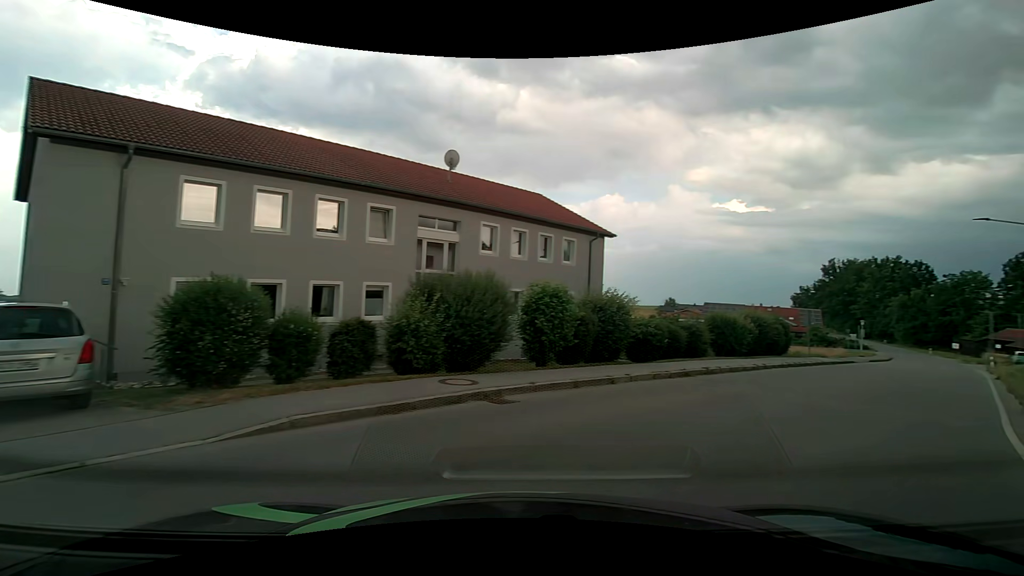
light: Day
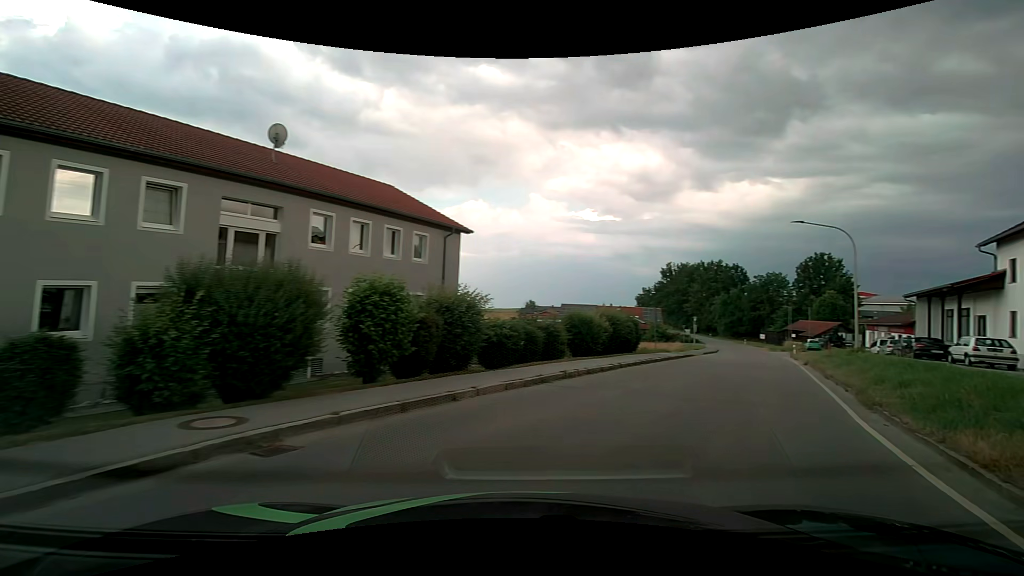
(+0.4, +2.6) m; +17°
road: tertiary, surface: asphalt
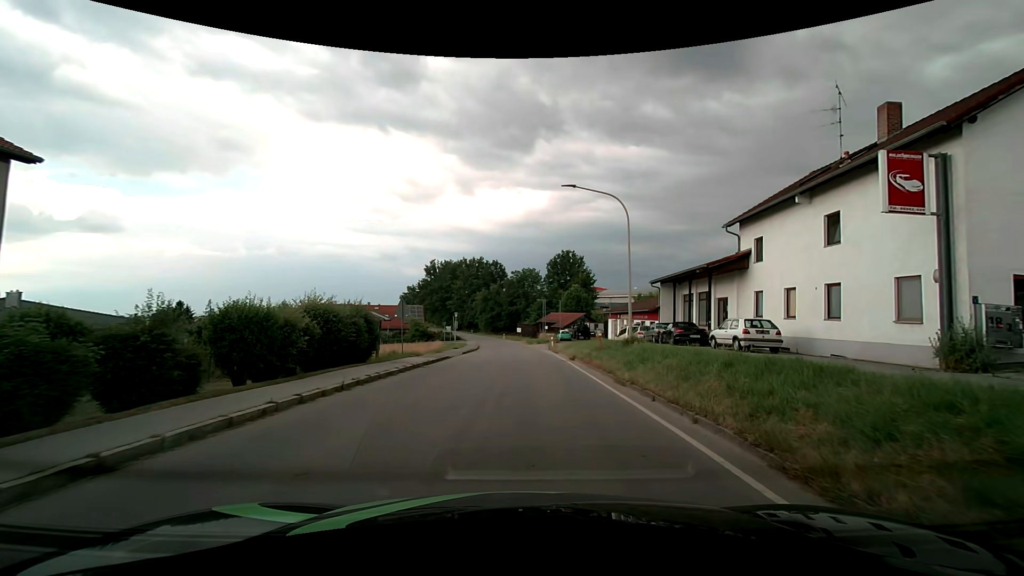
(+2.7, +8.9) m; +27°
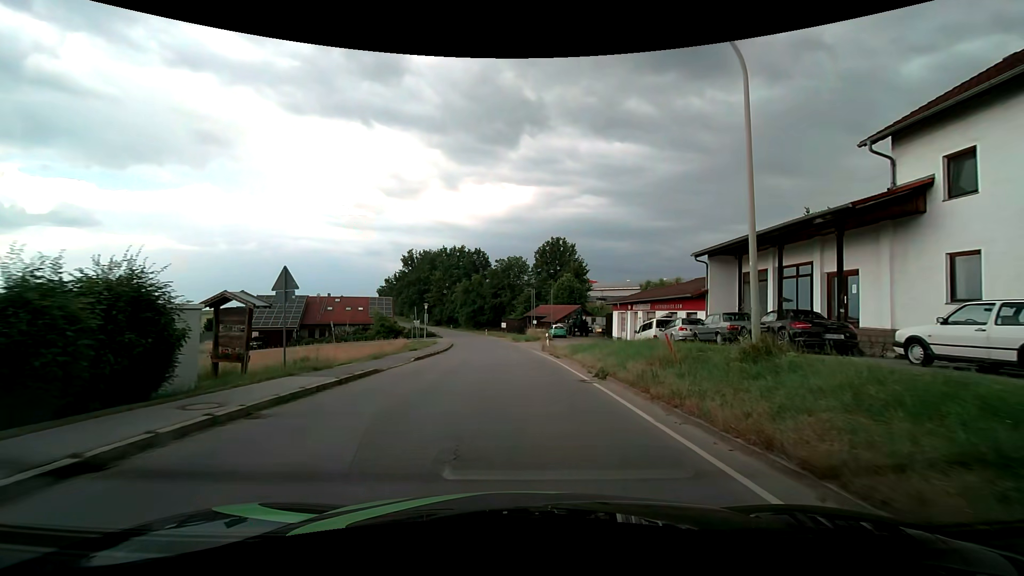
(+0.1, +12.6) m; +2°
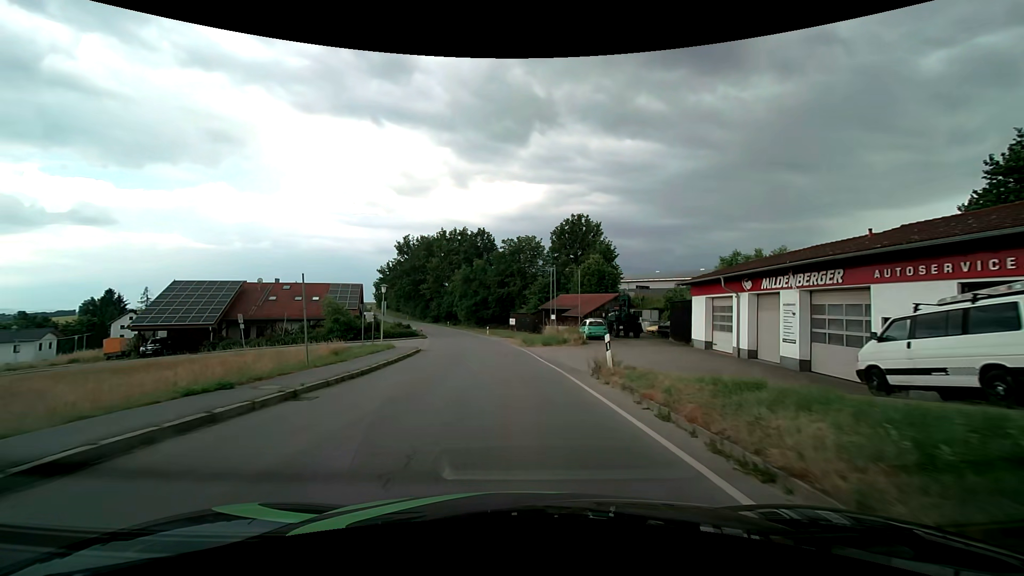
(0.0, +21.6) m; -2°
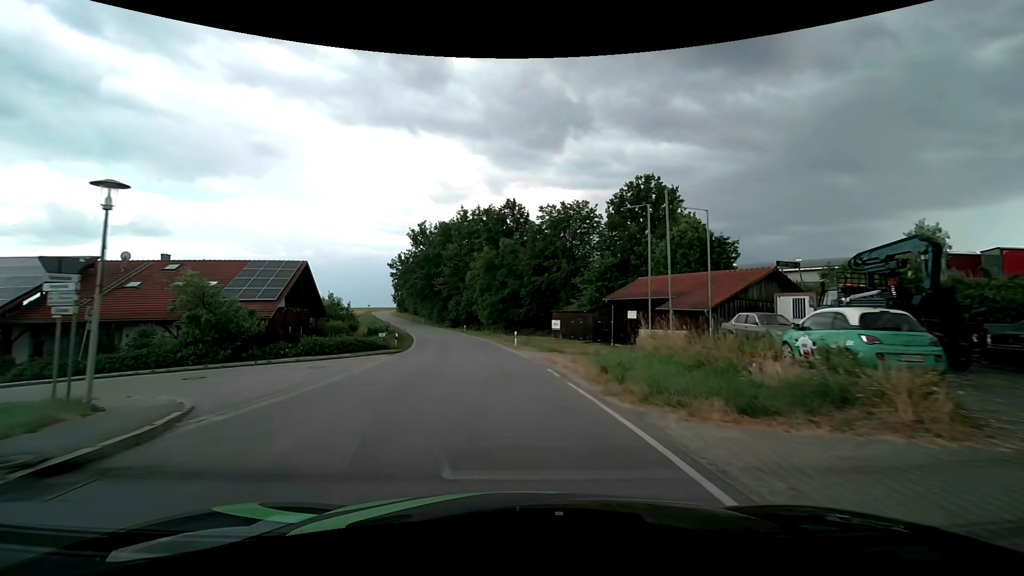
(-0.6, +26.4) m; -4°
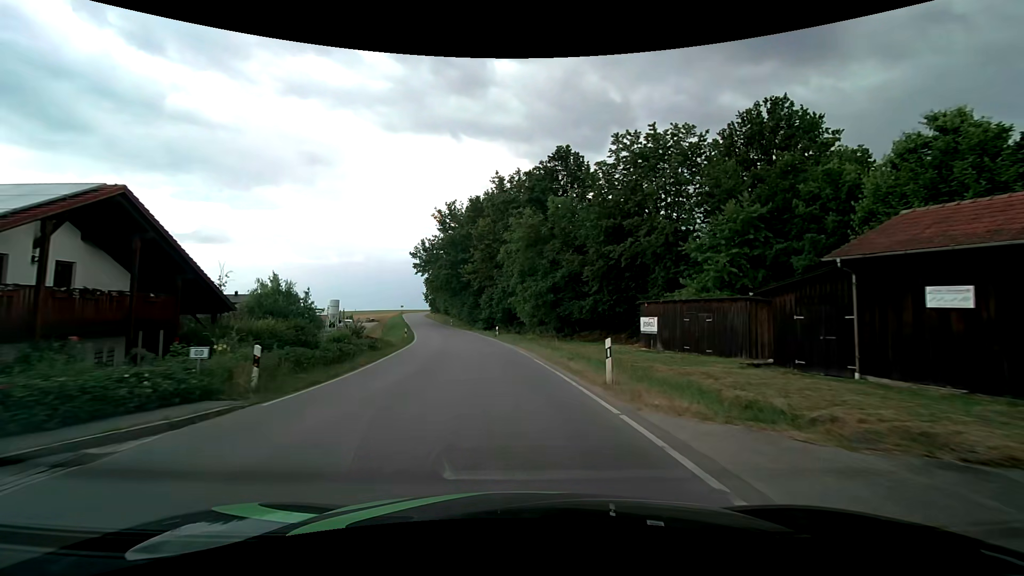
(-1.0, +22.0) m; -5°
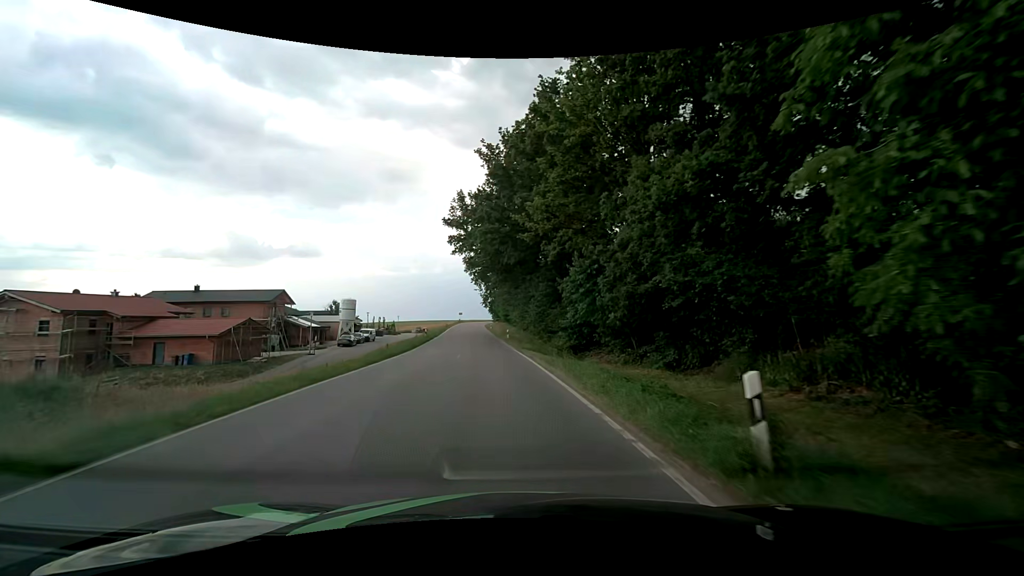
(-3.0, +37.6) m; -9°
(0, +10) (-1, +20) (-2, +30) (-3, +40) (-4, +50) (-5, +60) (-6, +70) (-6, +80) (-7, +90) (-8, +100) m
